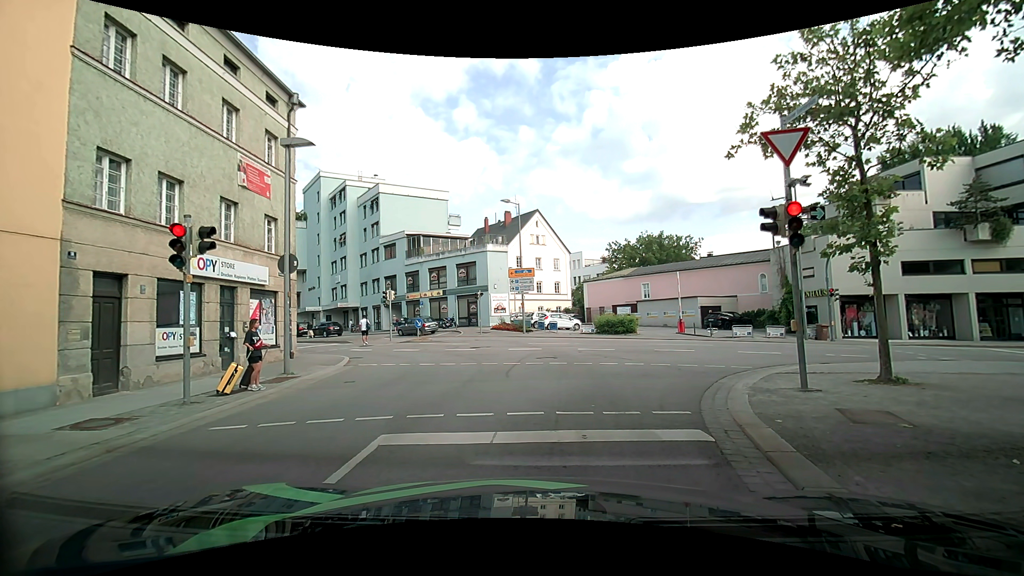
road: tertiary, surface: asphalt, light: Day
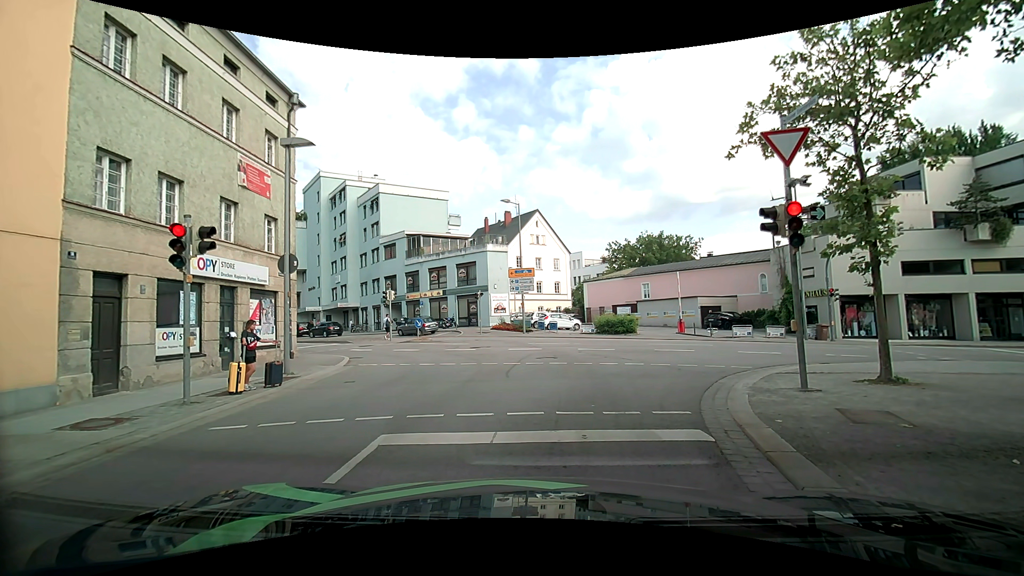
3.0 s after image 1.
(0.0, 0.0) m; 0°
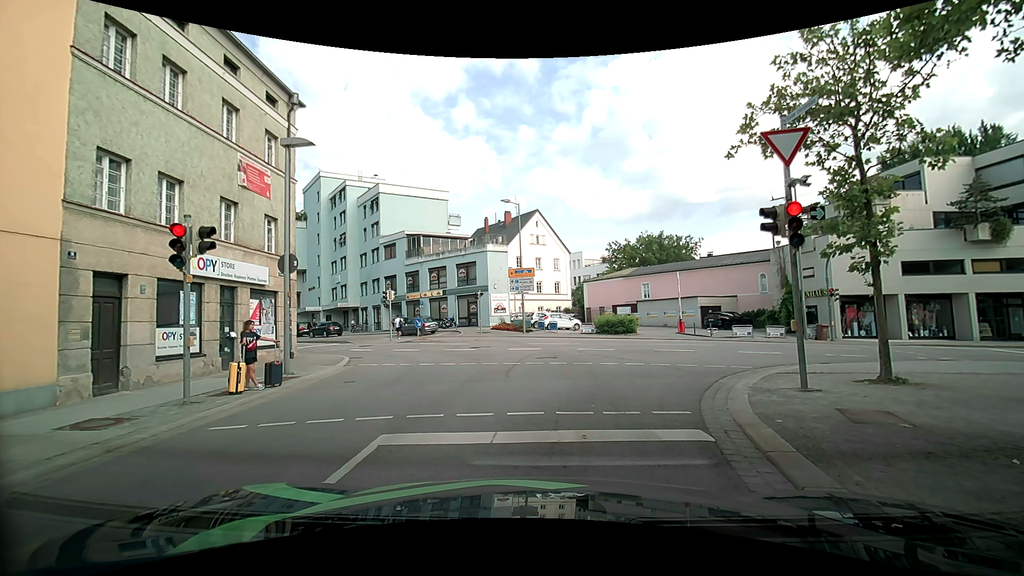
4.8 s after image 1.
(0.0, 0.0) m; 0°
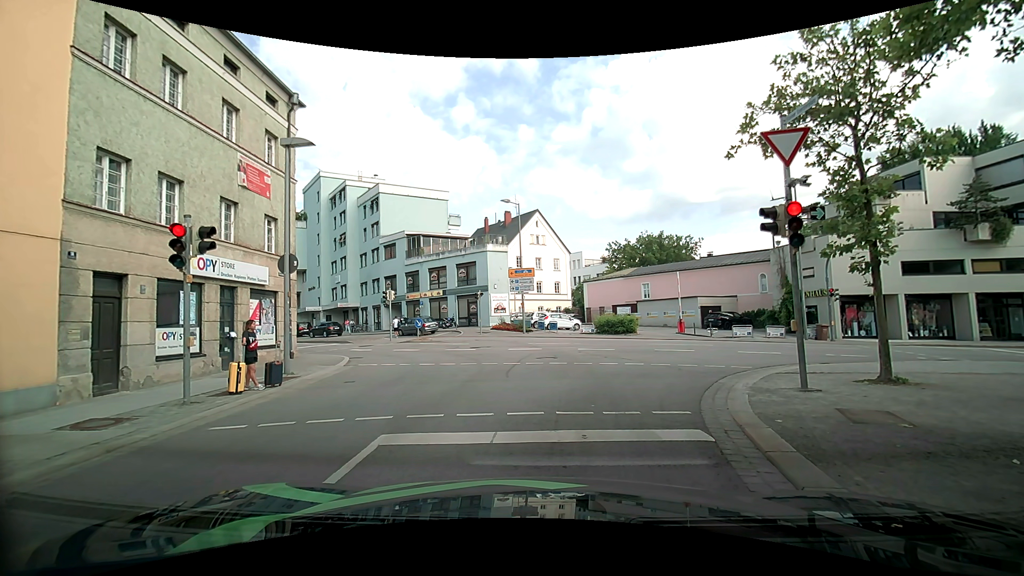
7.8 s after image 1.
(0.0, 0.0) m; 0°
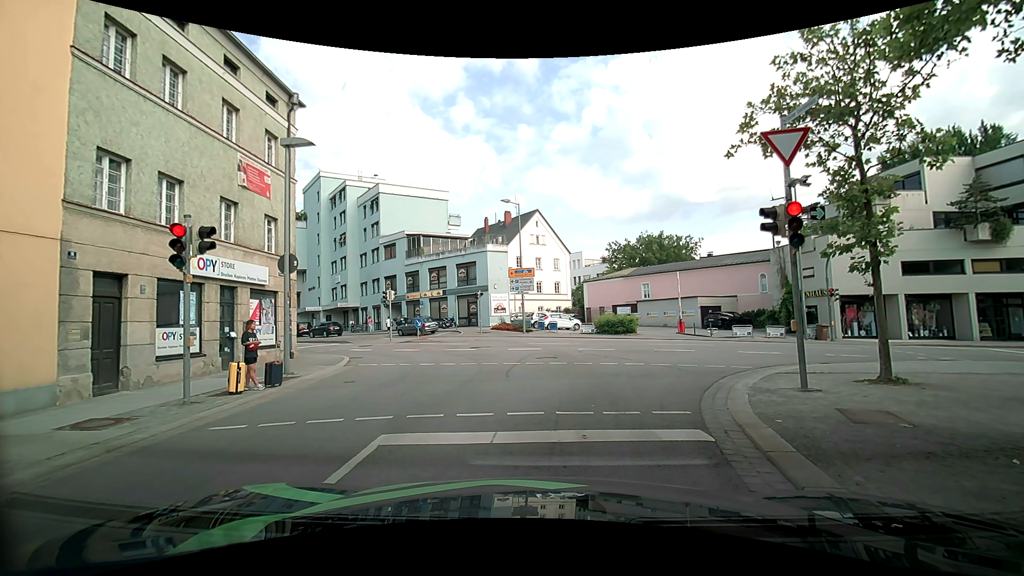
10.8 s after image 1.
(0.0, 0.0) m; 0°
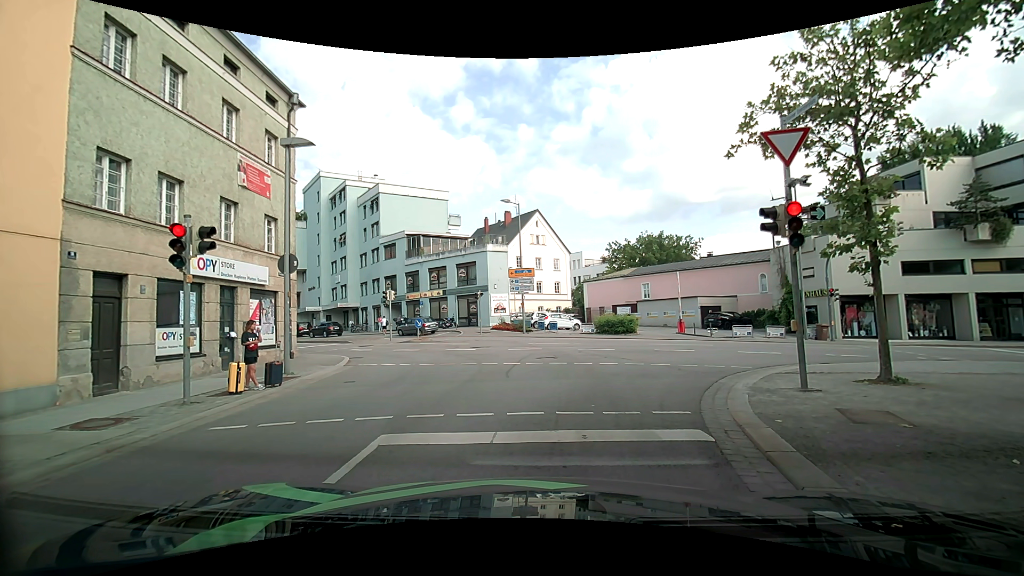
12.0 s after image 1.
(0.0, 0.0) m; 0°
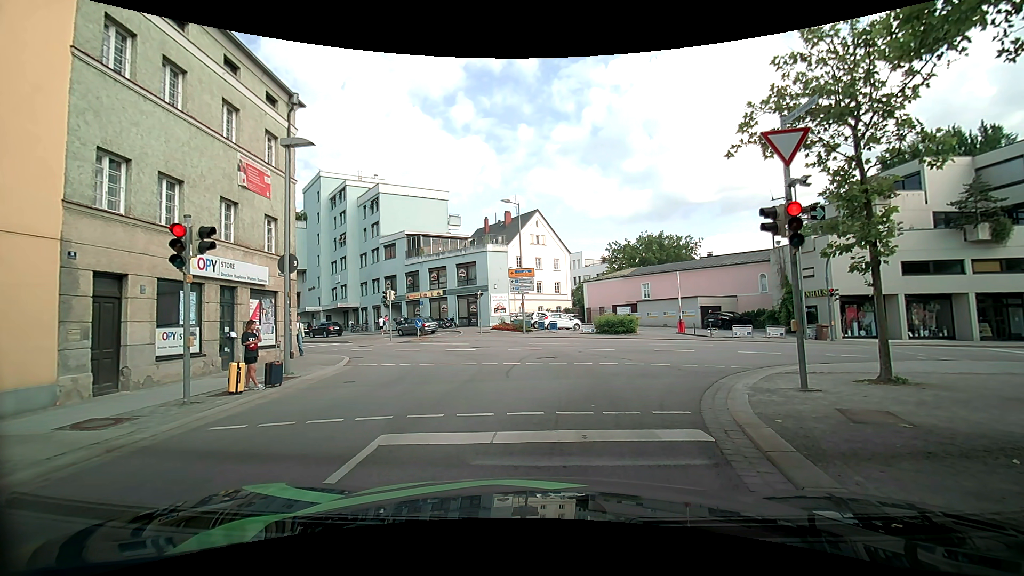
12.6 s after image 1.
(0.0, 0.0) m; 0°
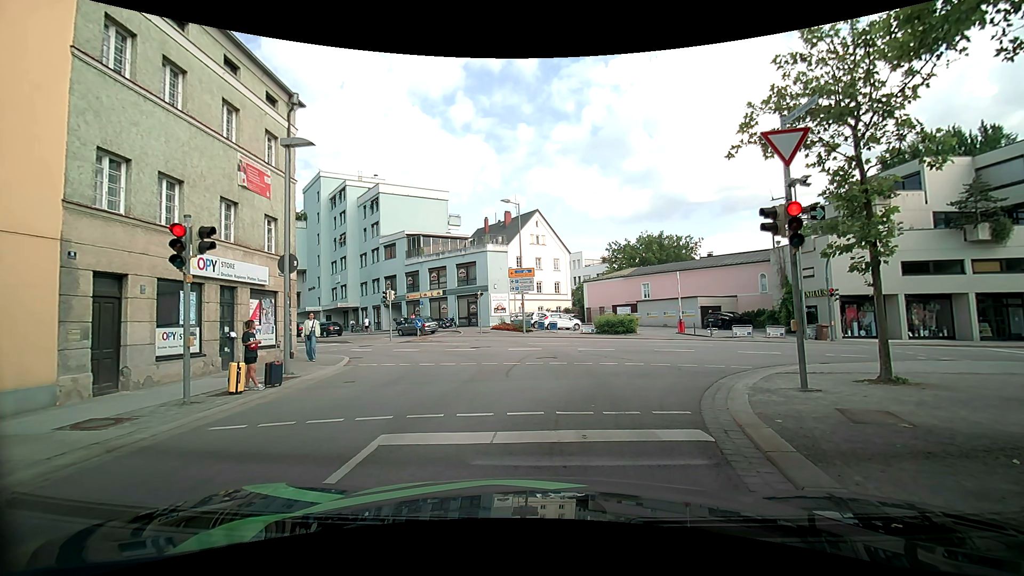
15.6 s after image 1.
(0.0, 0.0) m; 0°
(0, +10) (-1, +20) (-4, +29) (-10, +37) (-19, +42) (-27, +48) (-35, +53) (-43, +60) (-51, +66) (-58, +73) m
